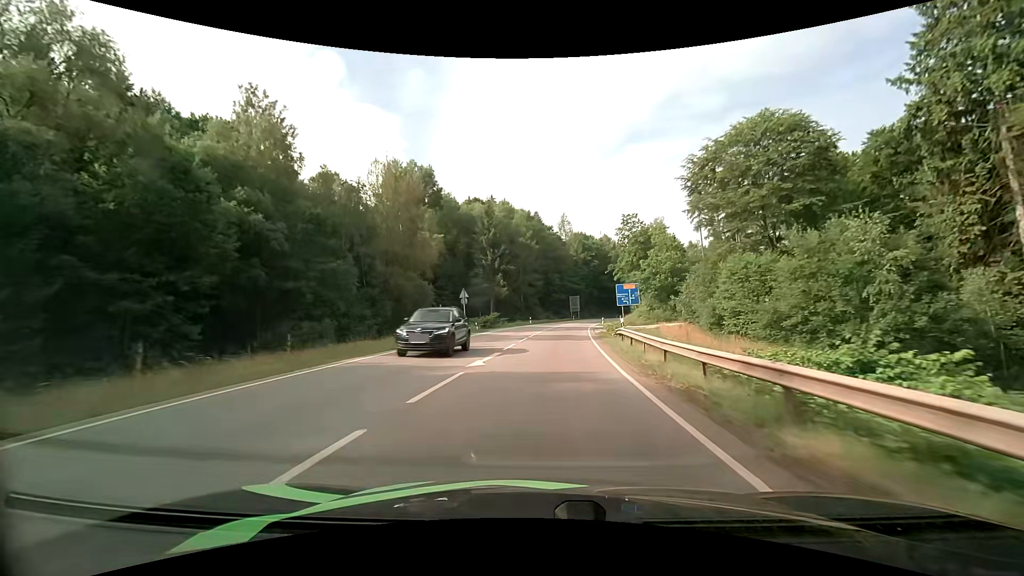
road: secondary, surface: asphalt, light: Day
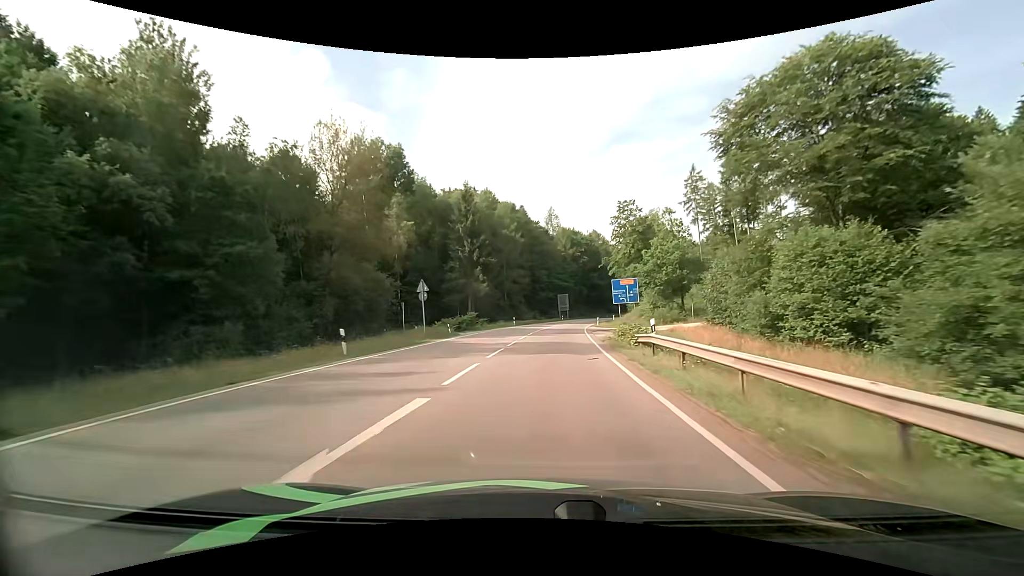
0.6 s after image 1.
(0.0, +10.2) m; +1°
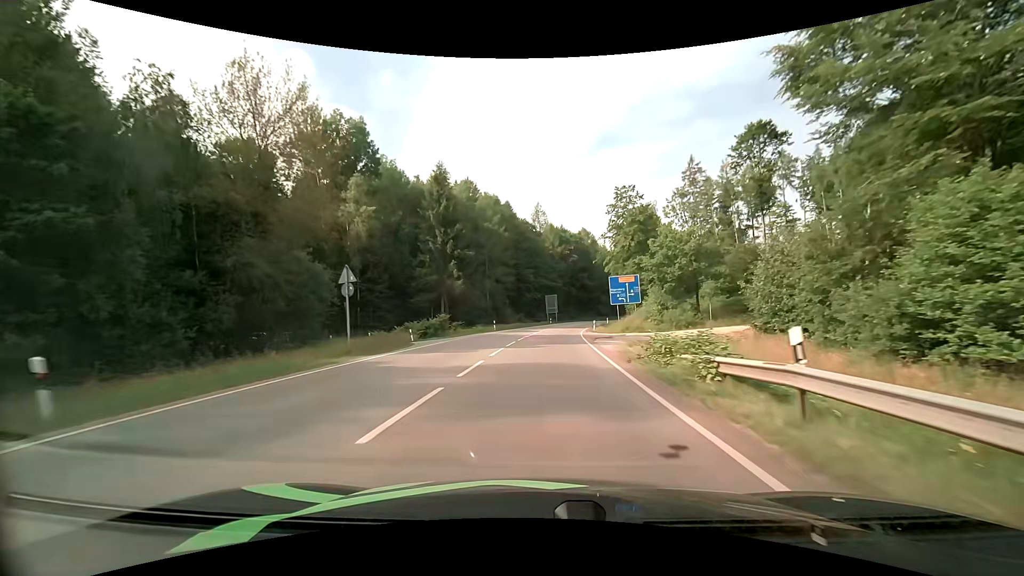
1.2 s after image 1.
(+0.2, +10.3) m; +2°
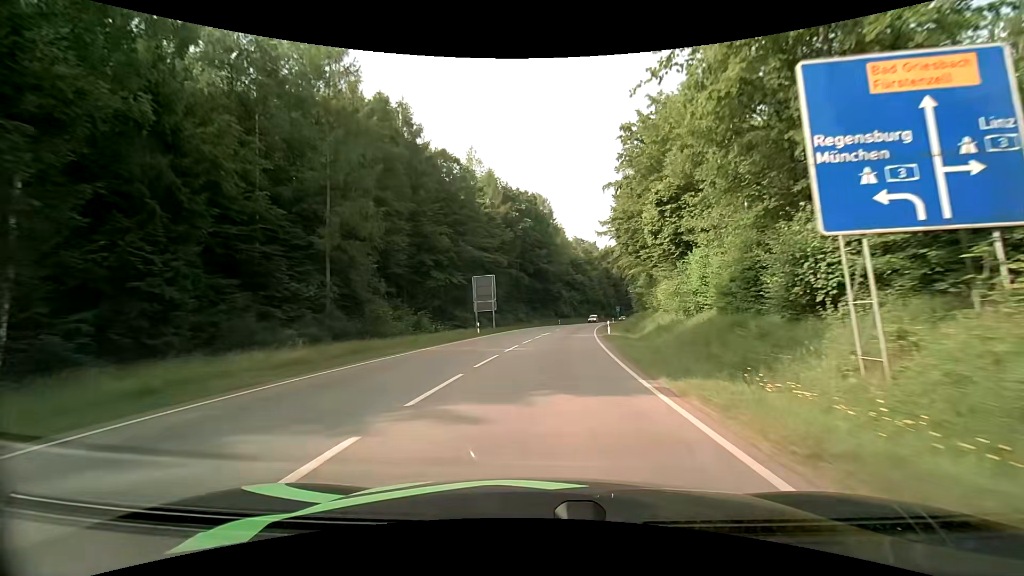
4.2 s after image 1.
(+2.4, +51.6) m; +6°
